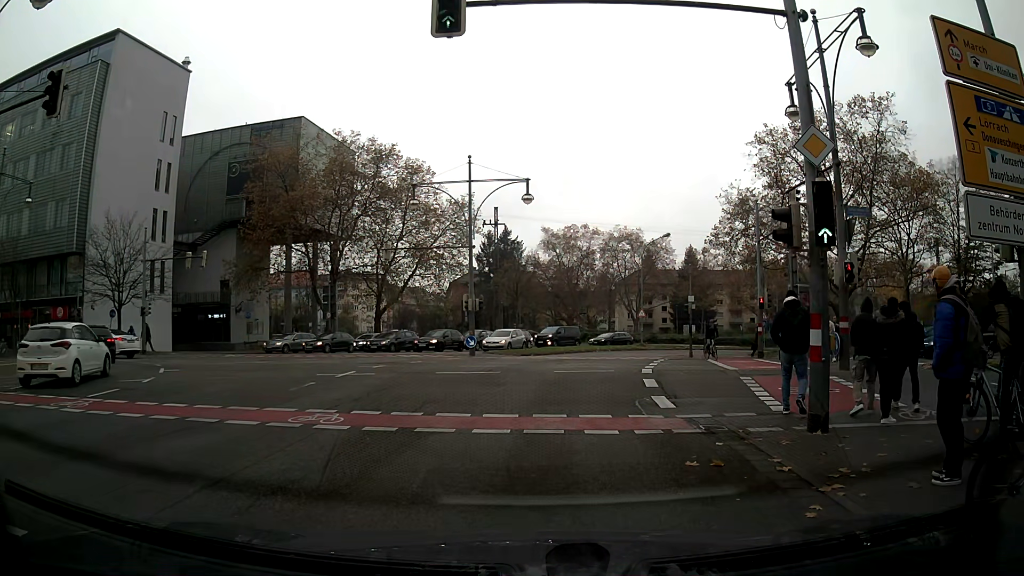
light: Day
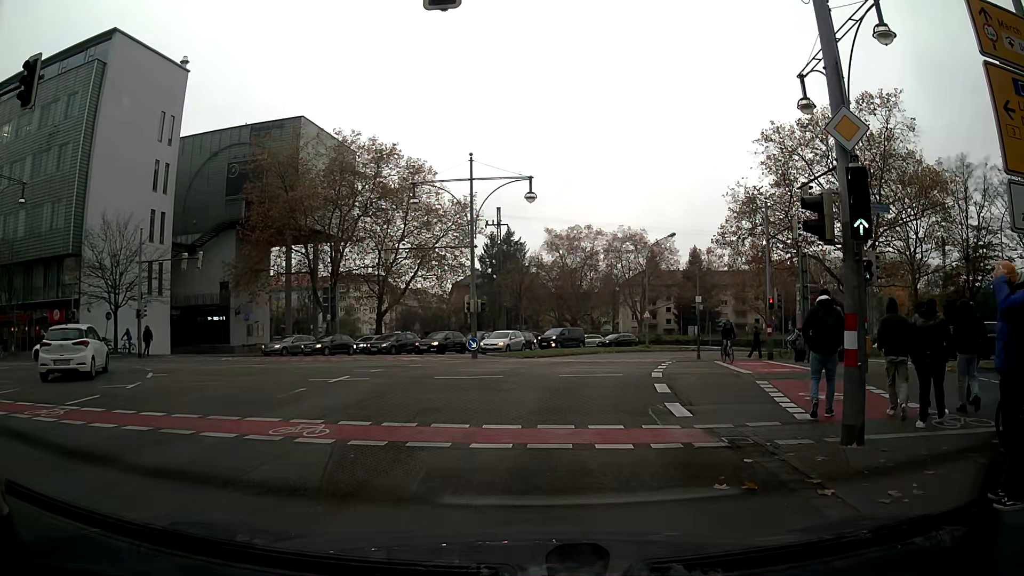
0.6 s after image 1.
(0.0, +1.0) m; +1°
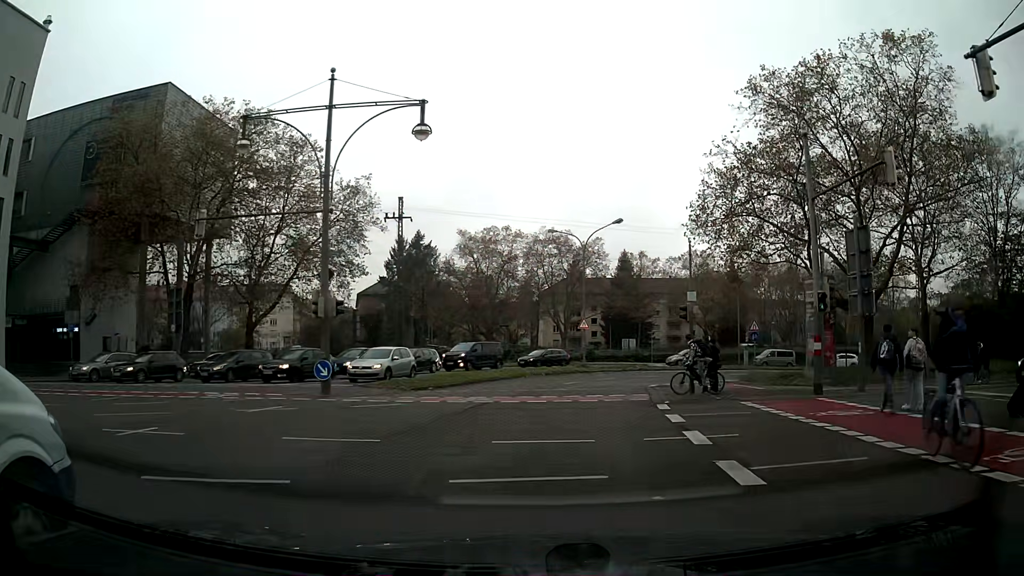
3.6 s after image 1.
(+0.7, +14.0) m; +7°
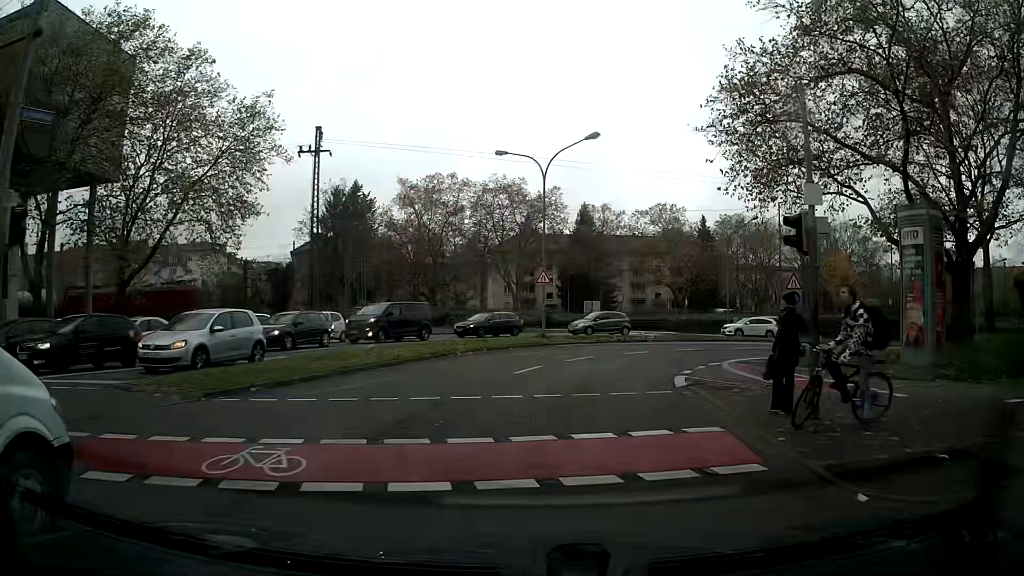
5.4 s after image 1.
(+0.5, +12.8) m; +4°
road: primary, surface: asphalt
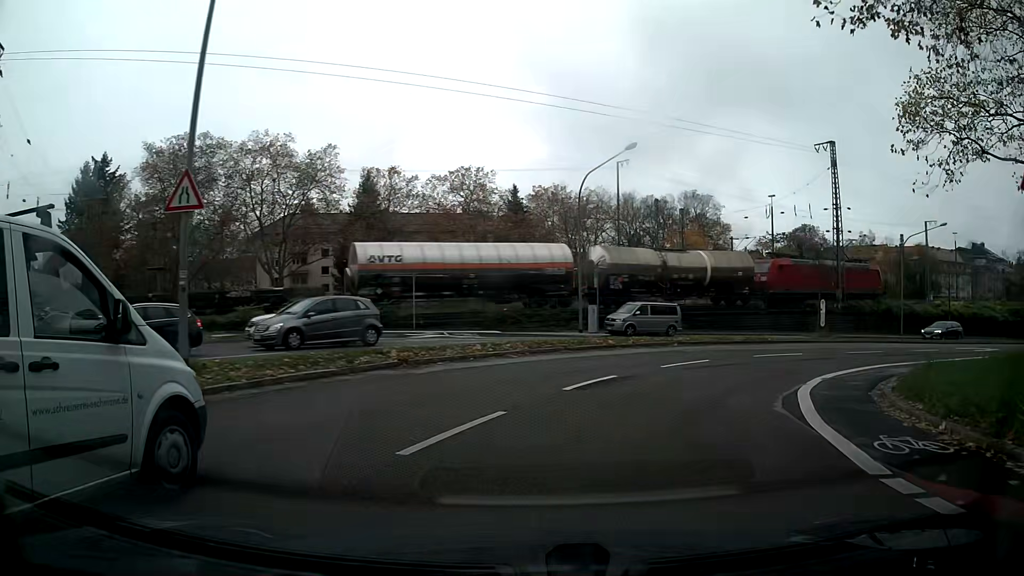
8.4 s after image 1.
(+3.0, +21.8) m; +19°
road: secondary
